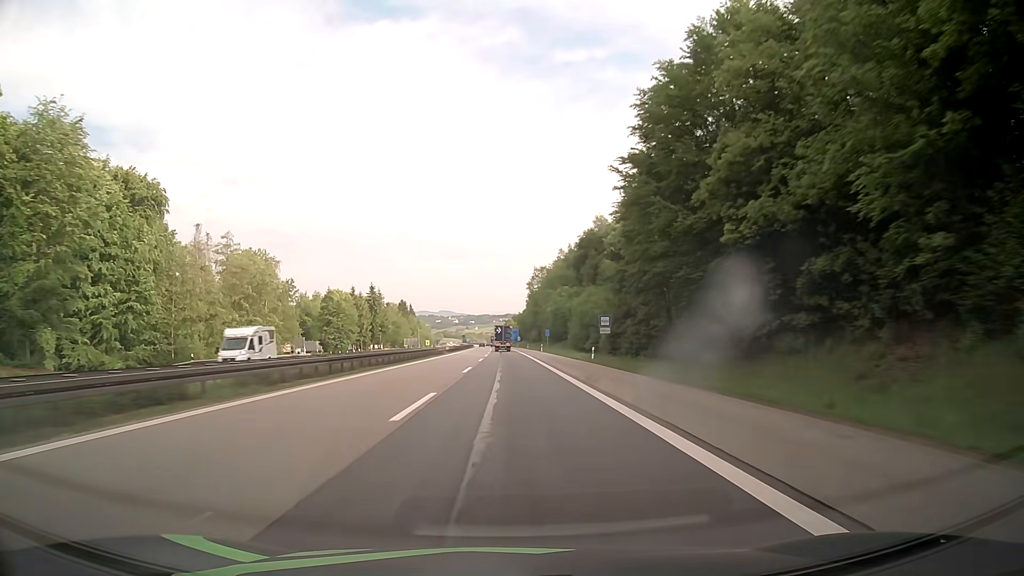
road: motorway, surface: asphalt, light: Day
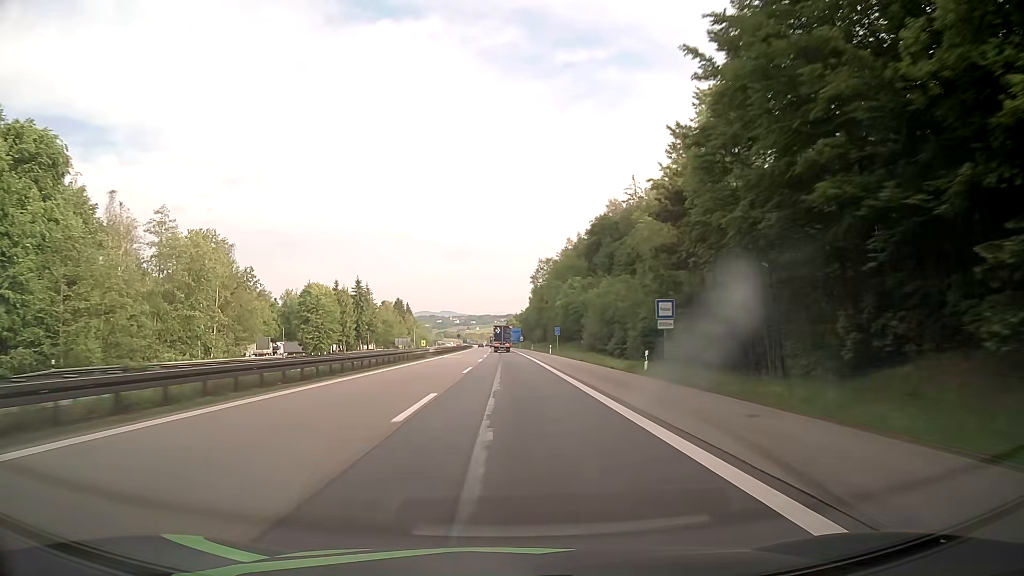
(0.0, +18.0) m; 0°
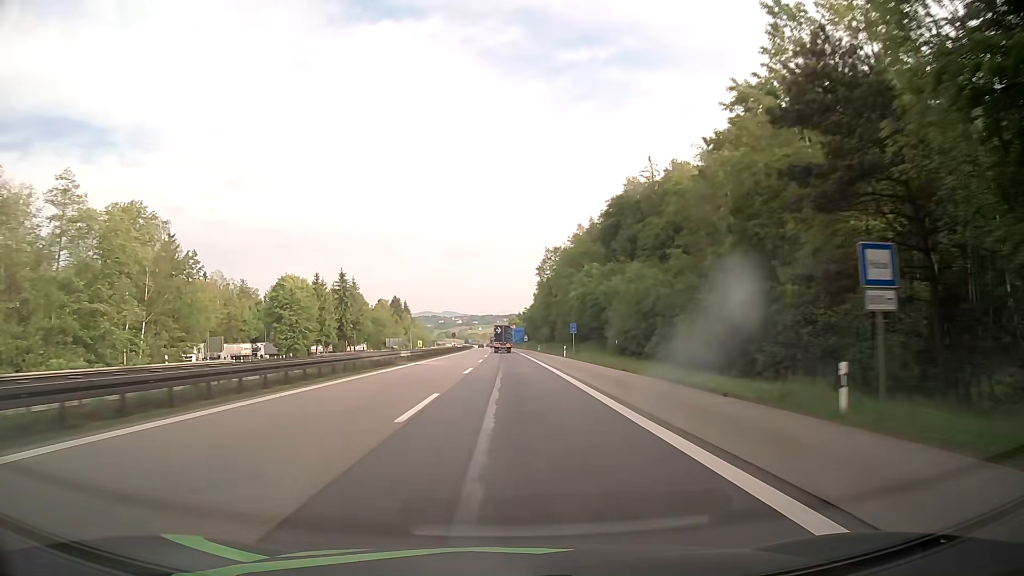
(0.0, +17.9) m; 0°
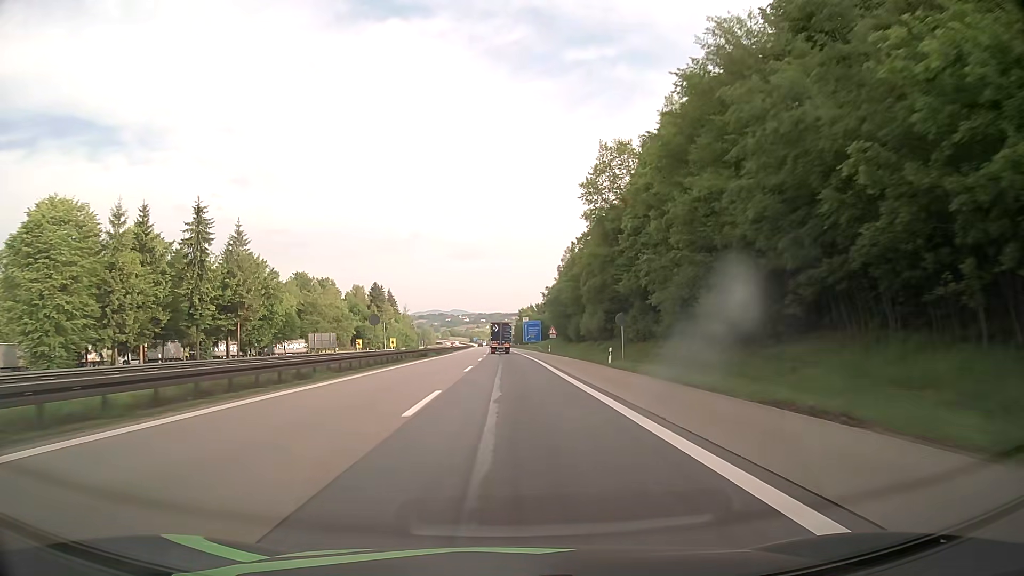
(-0.3, +70.8) m; -1°
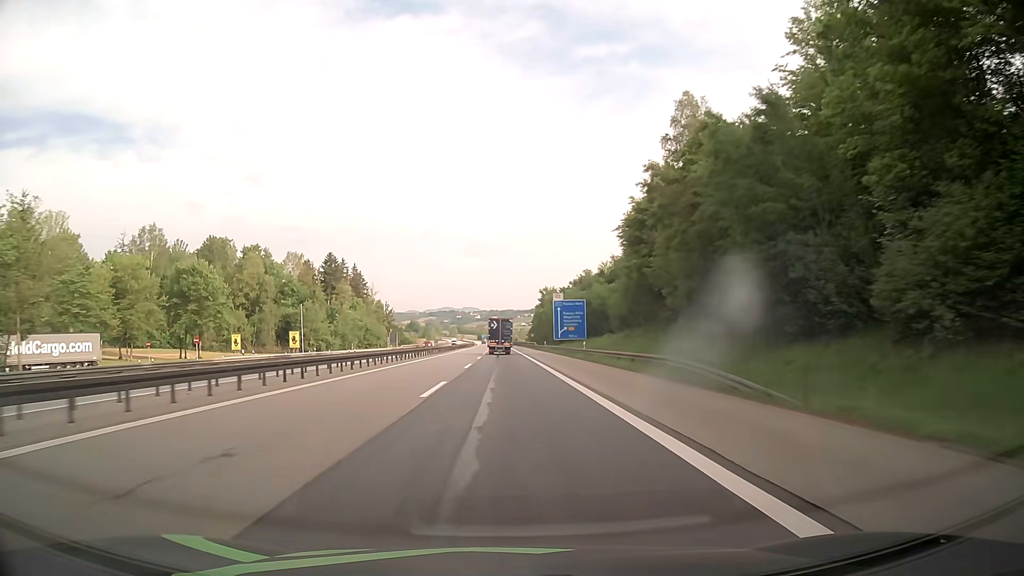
(-0.6, +85.8) m; -1°
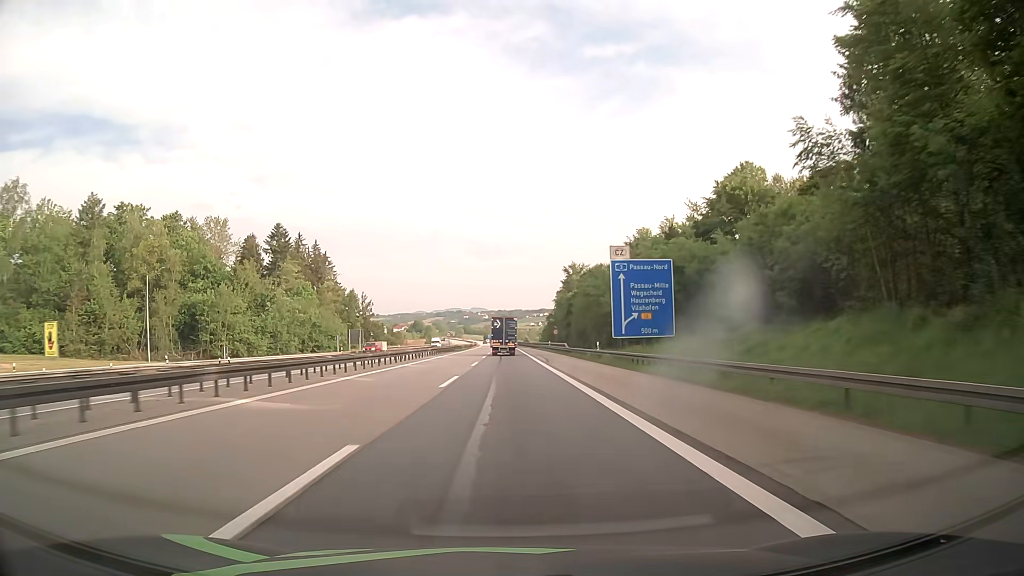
(-0.3, +49.8) m; -1°
(0, +10) (0, +20) (0, +30) (0, +40) (0, +50) (0, +60) (0, +70) (0, +80) (0, +90) (-1, +100) m
